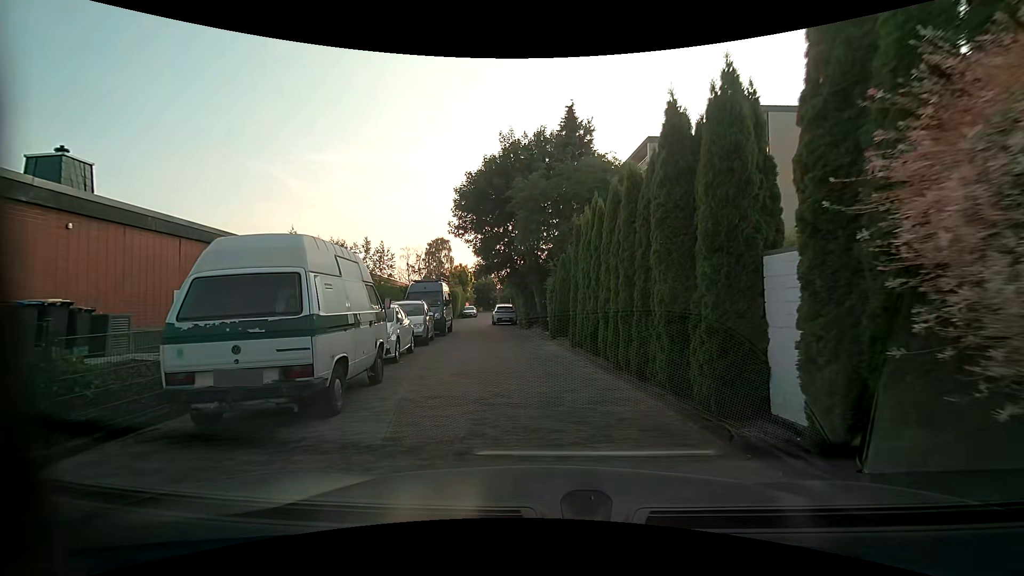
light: Day
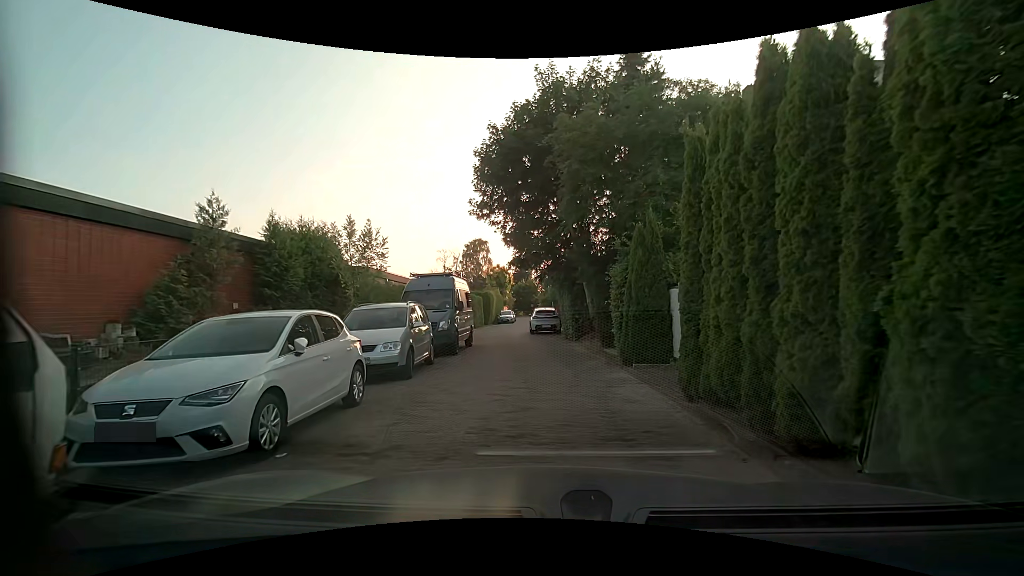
(-0.4, +7.5) m; -6°
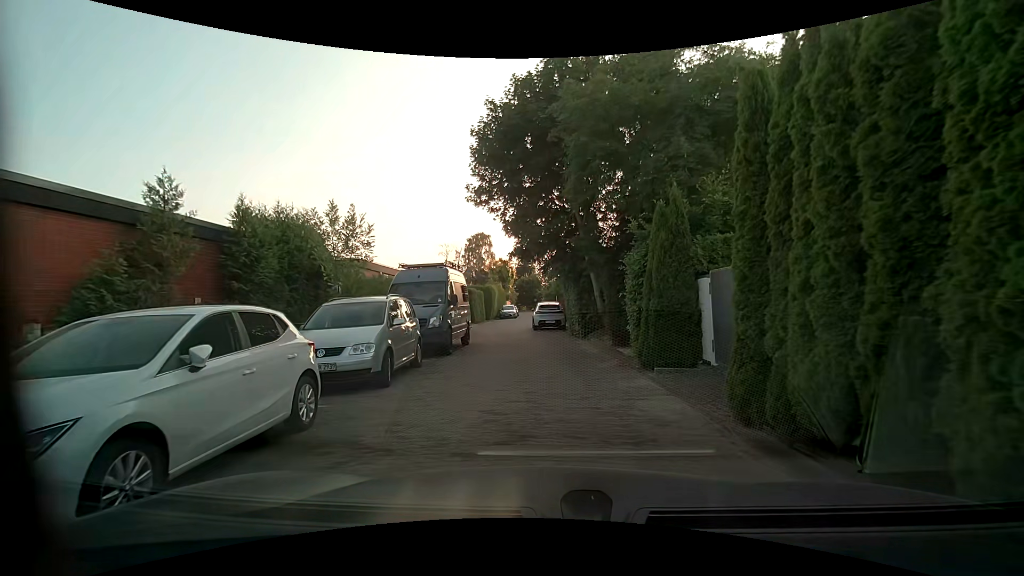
(0.0, +1.7) m; +1°
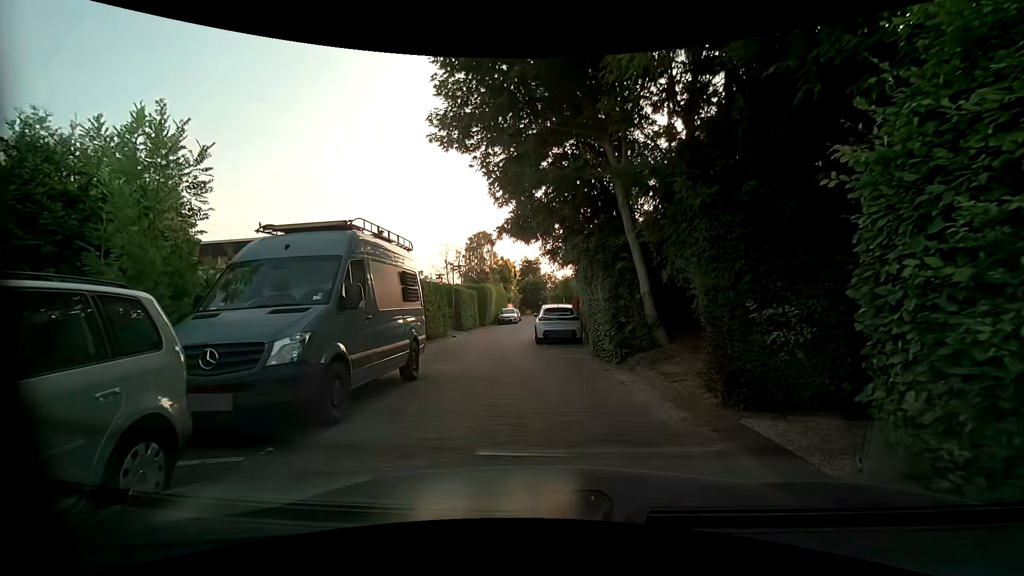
(-0.2, +8.0) m; -1°
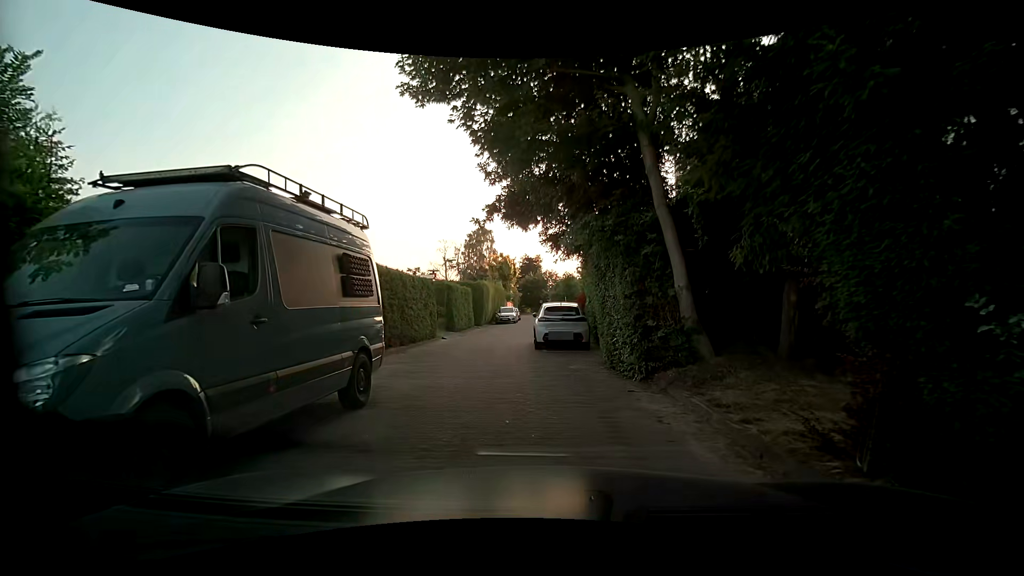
(0.0, +2.8) m; +1°
